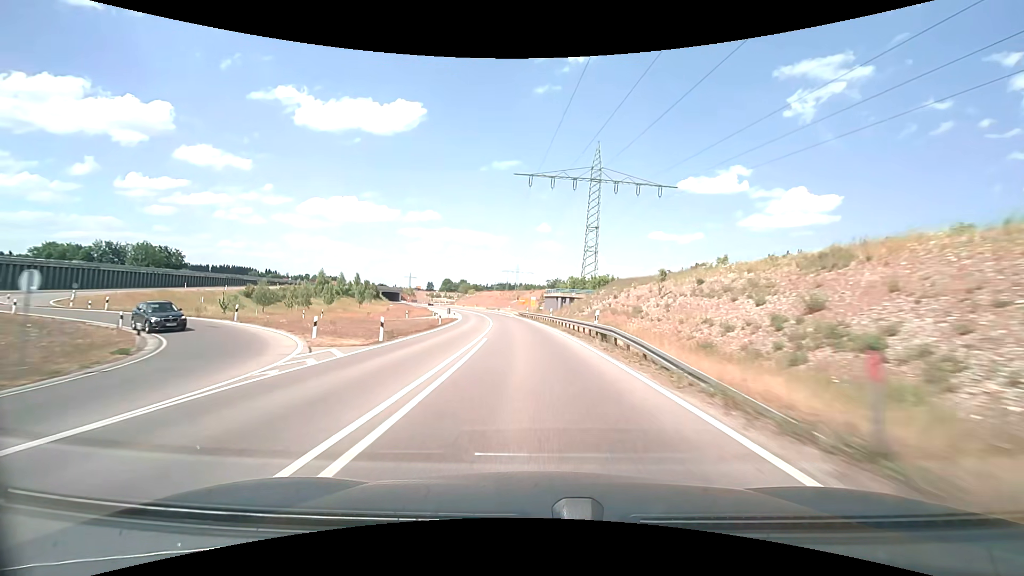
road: trunk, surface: asphalt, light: Day
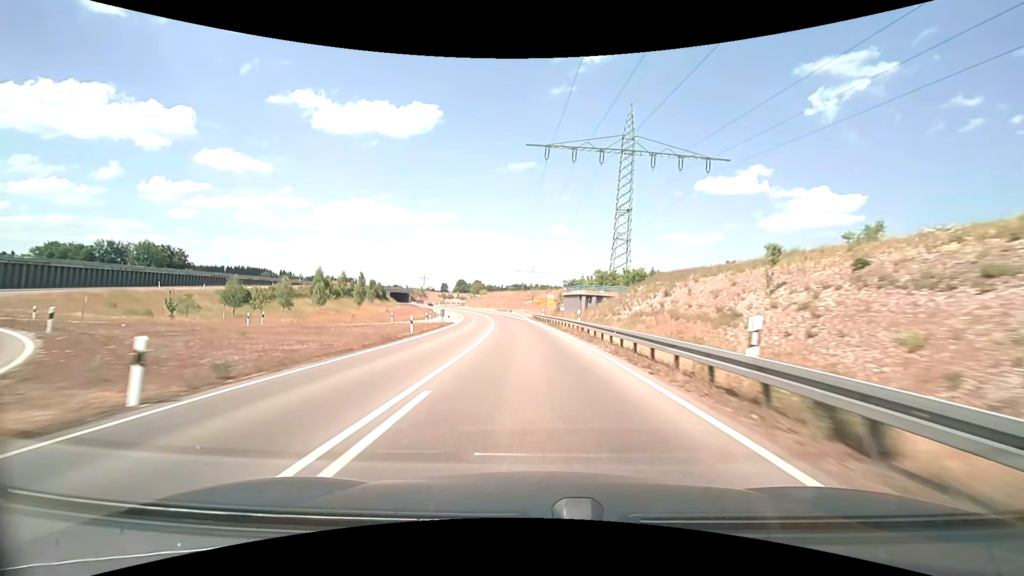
(-0.2, +14.6) m; -2°
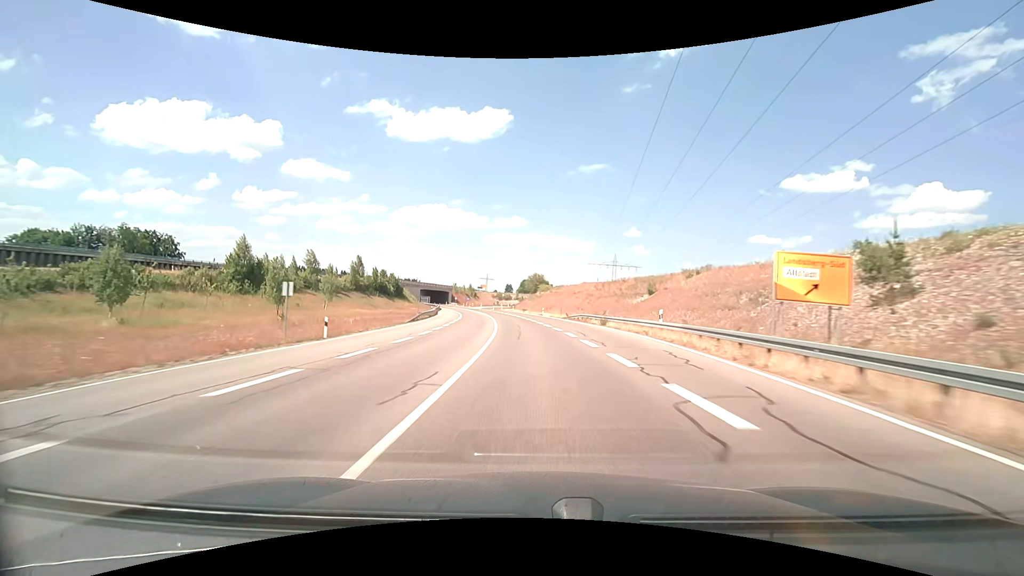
(-5.4, +73.2) m; -8°
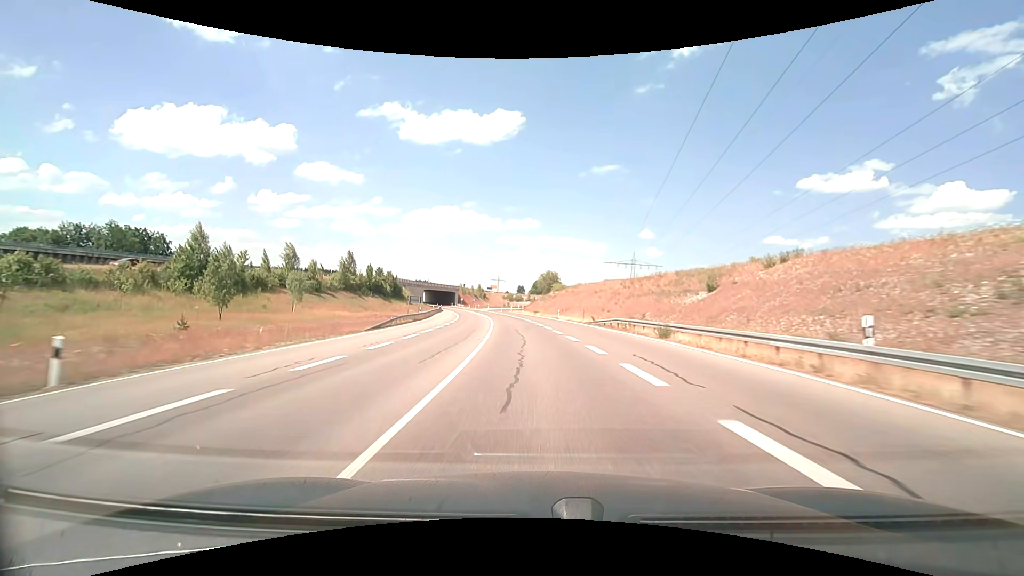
(-0.2, +14.8) m; -1°
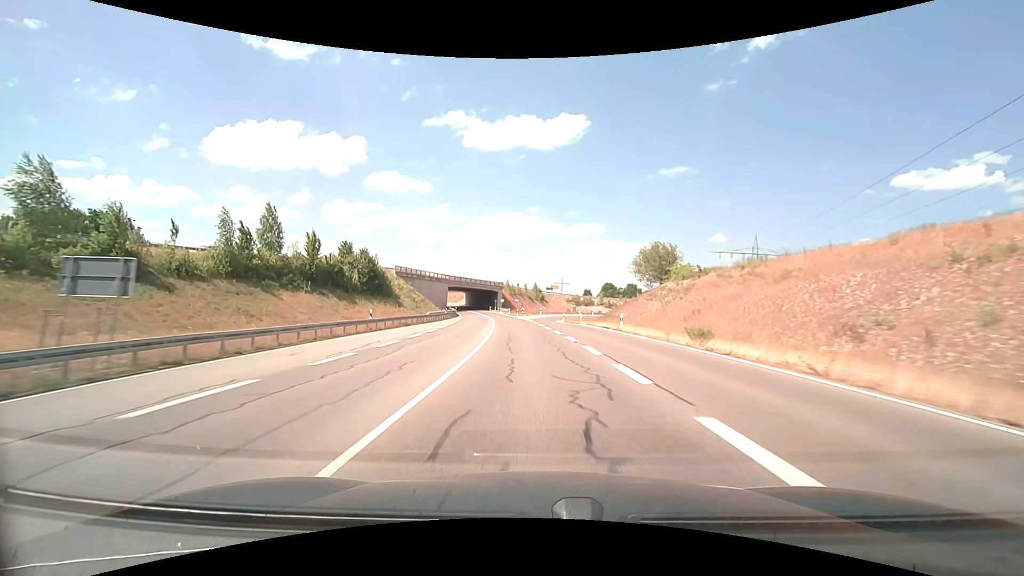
(-3.7, +59.3) m; -7°
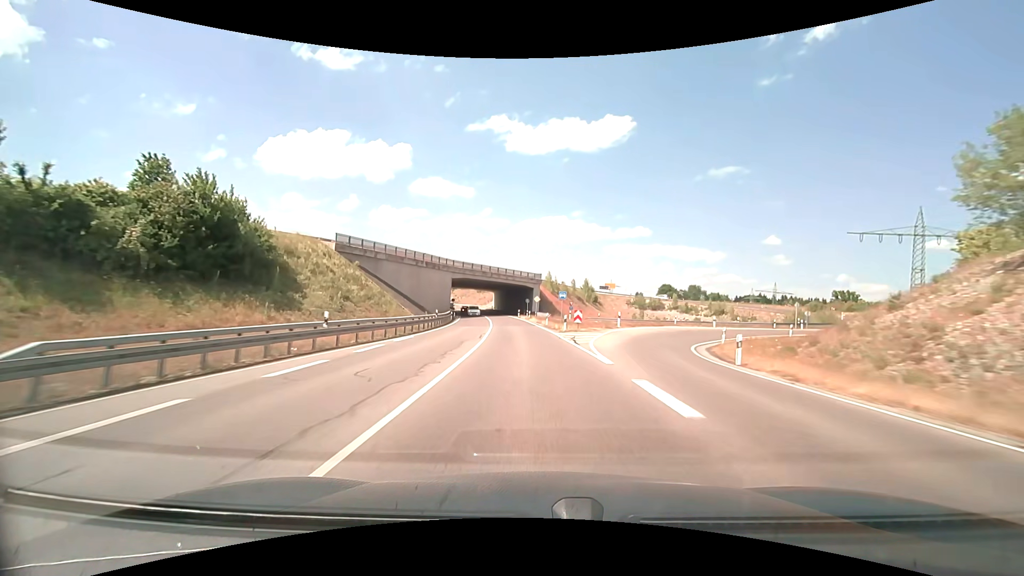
(-1.9, +44.5) m; -5°
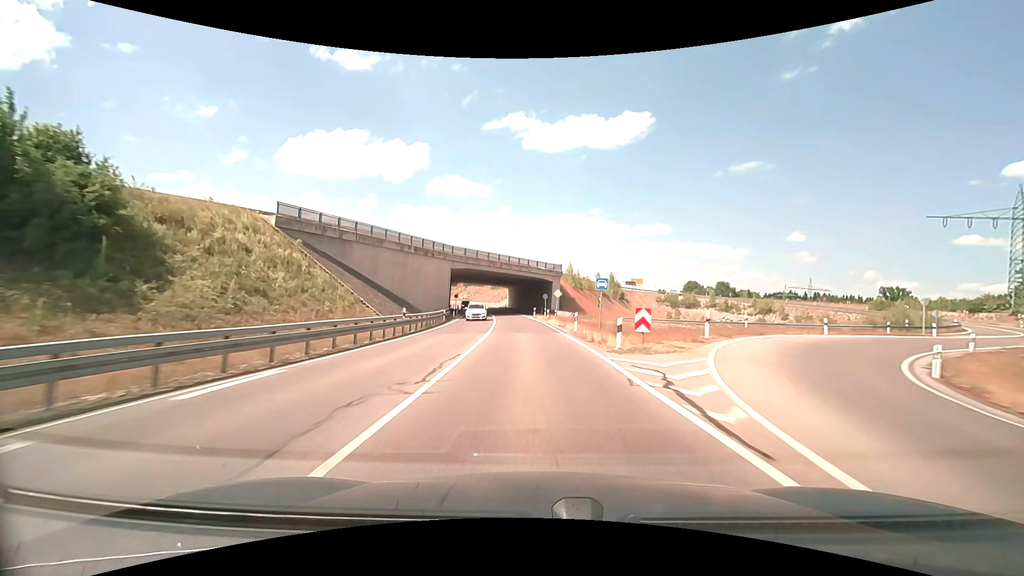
(-0.2, +14.8) m; -2°
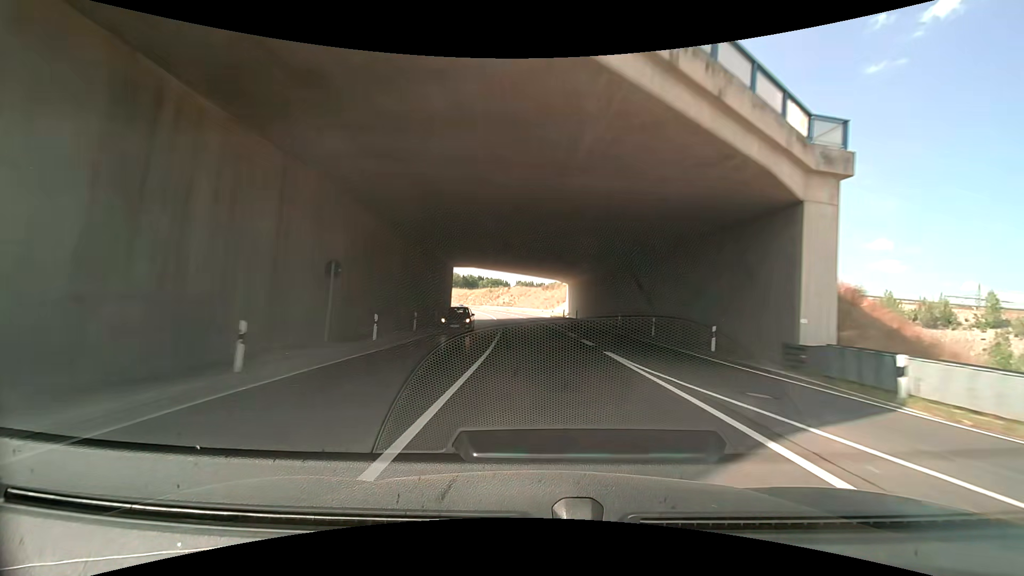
(-3.7, +59.1) m; -6°
(0, +10) (0, +20) (0, +30) (0, +40) (0, +50) (0, +60) (-1, +70) (-2, +80) (-4, +90) (-6, +100) m
